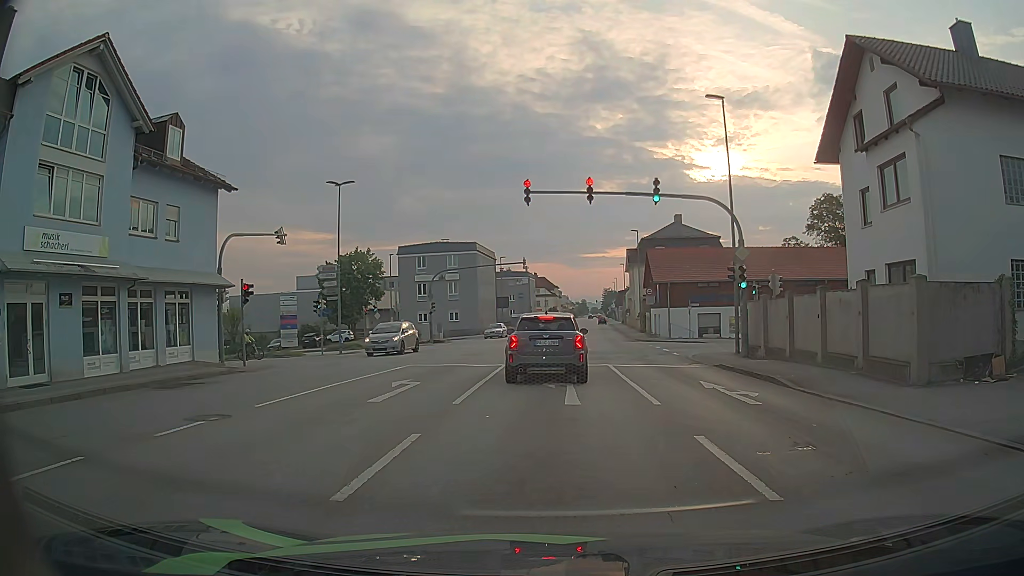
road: tertiary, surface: asphalt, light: Day
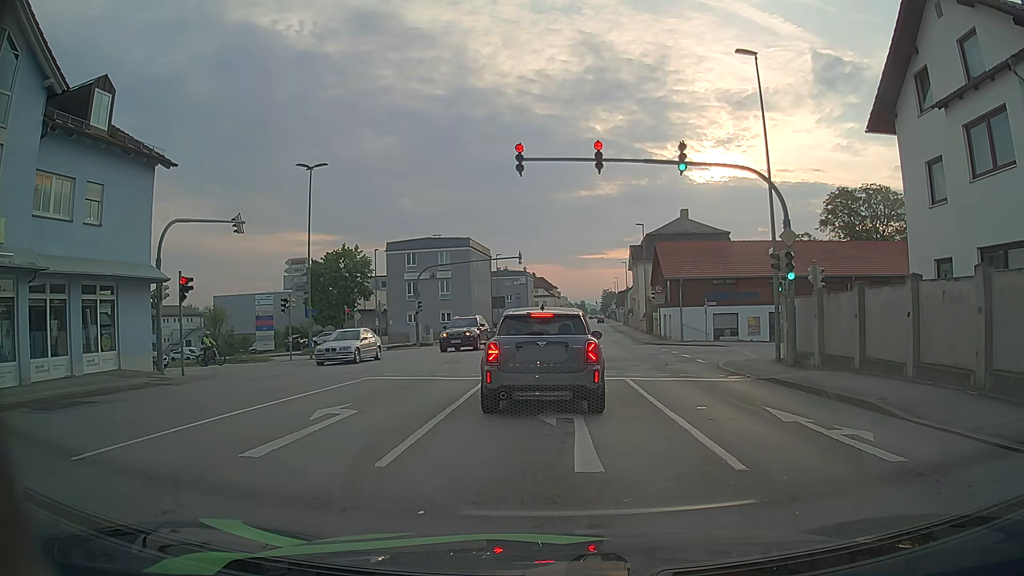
(+0.1, +4.9) m; 0°
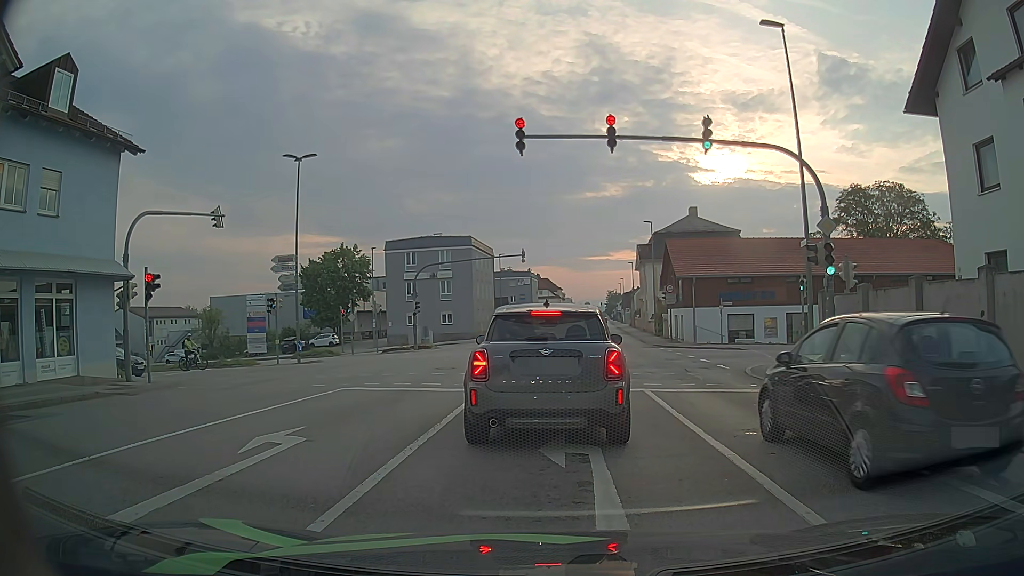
(+0.1, +2.5) m; +2°
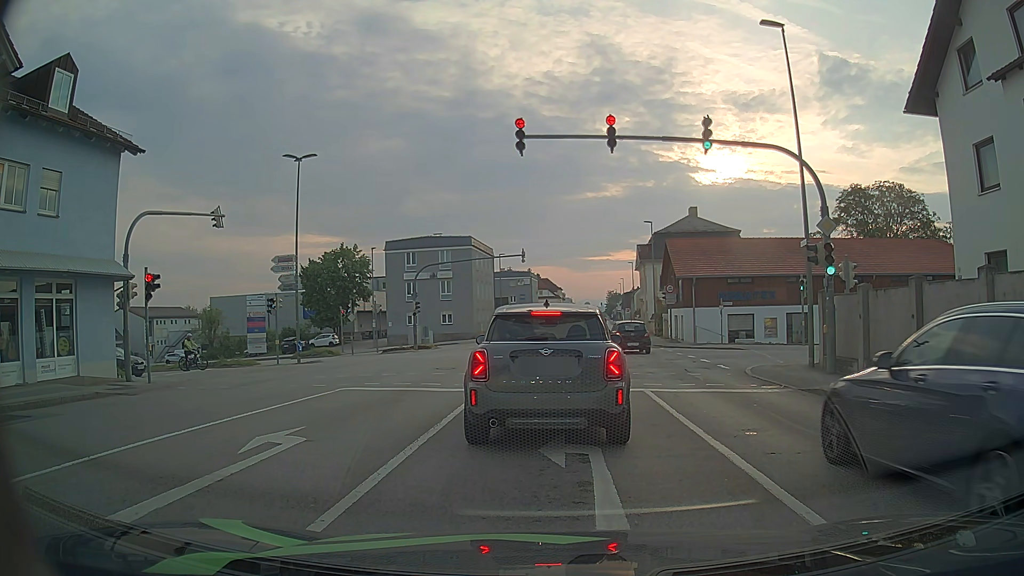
(0.0, +0.1) m; 0°
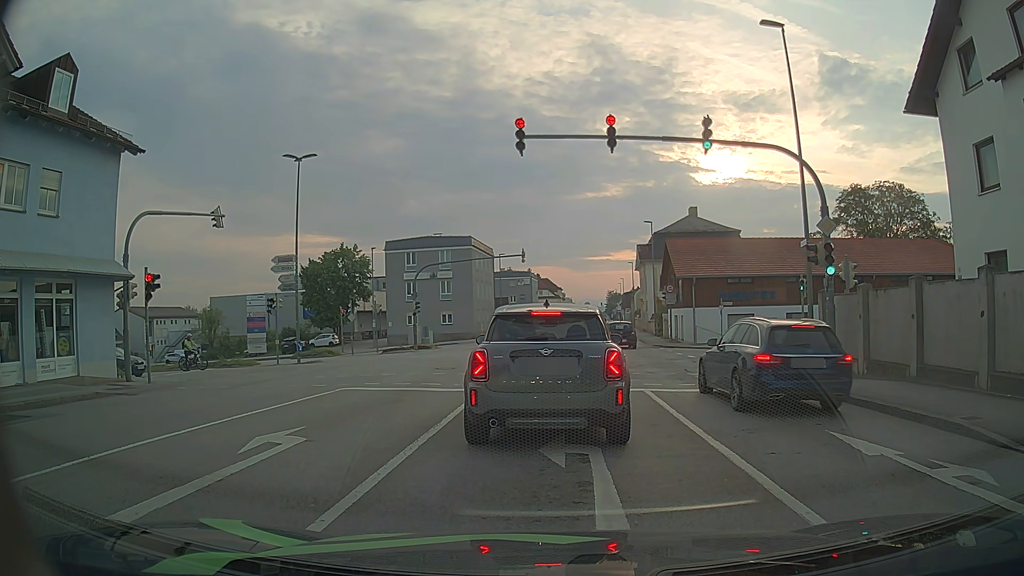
(0.0, 0.0) m; 0°
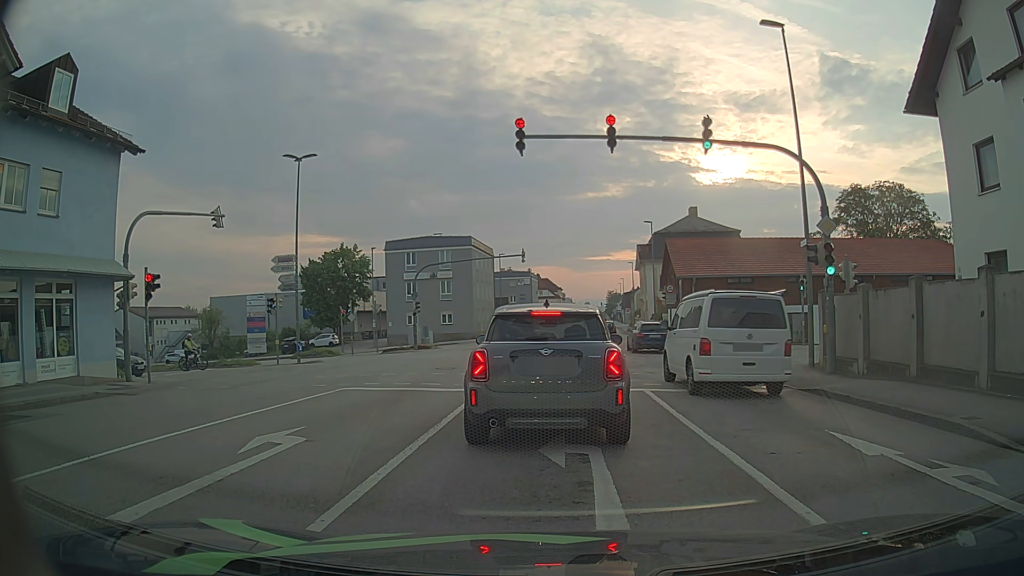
(0.0, 0.0) m; 0°
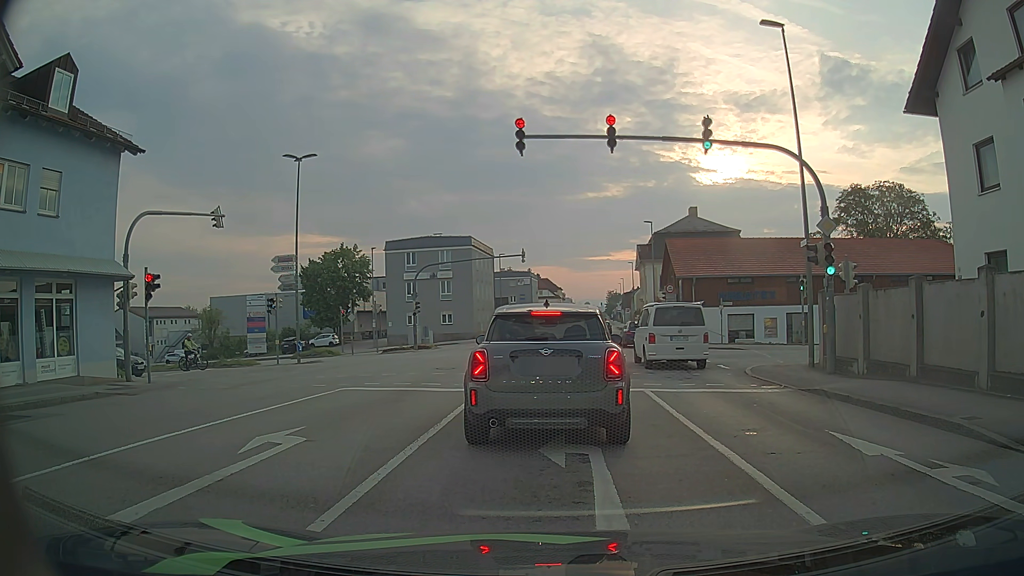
(0.0, 0.0) m; 0°
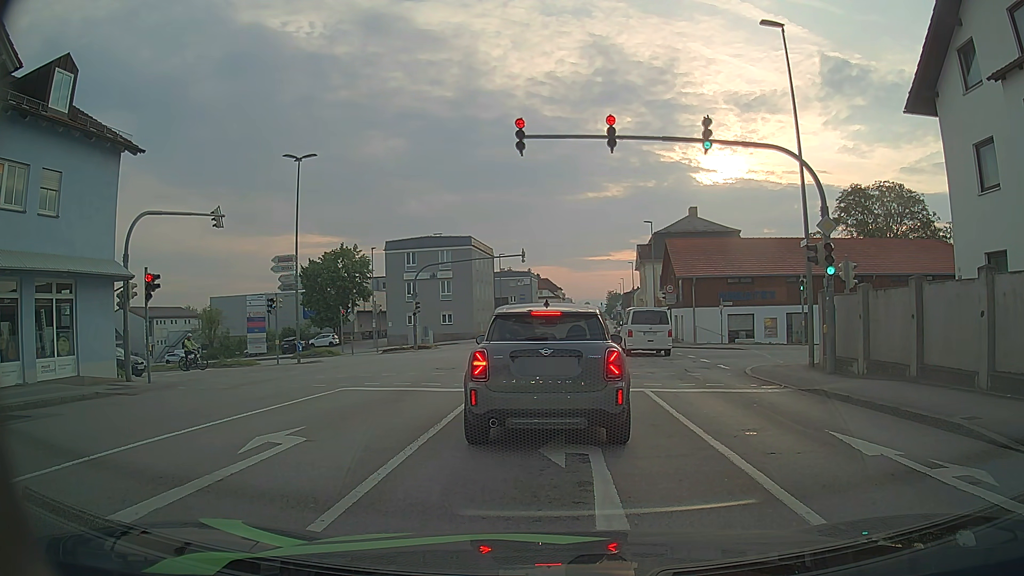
(0.0, 0.0) m; 0°
(0, +10) (0, +20) (-1, +30) (-7, +38) (-17, +40) (-27, +40) (-37, +39) (-47, +39) (-57, +39) (-67, +39) m
